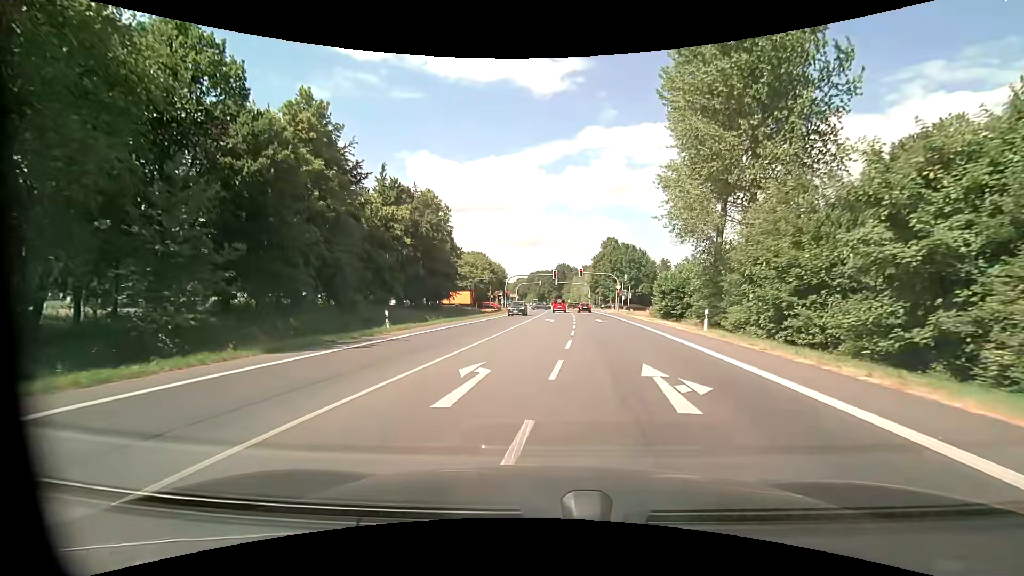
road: primary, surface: asphalt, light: Day
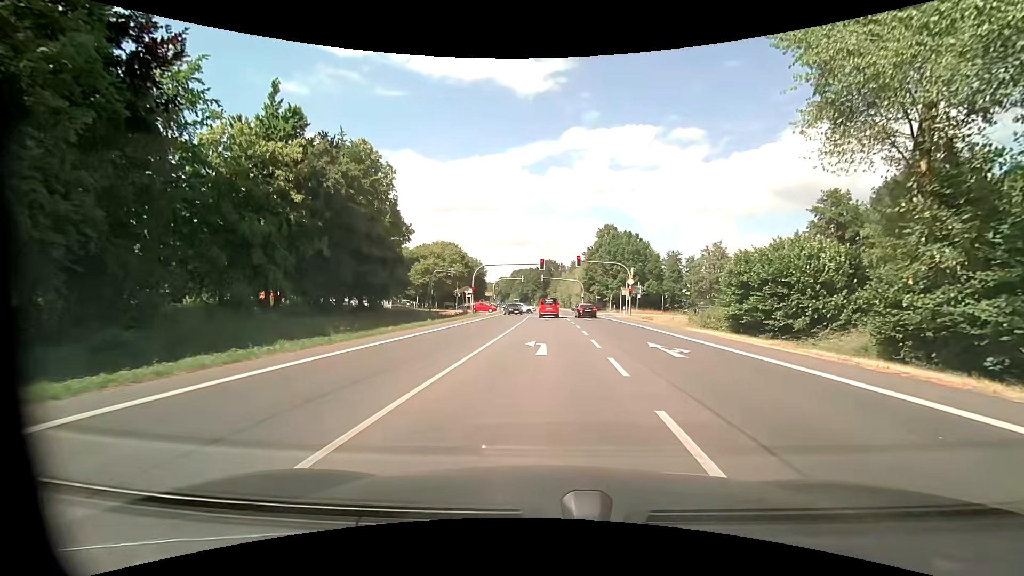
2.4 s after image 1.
(+0.1, +23.2) m; +1°
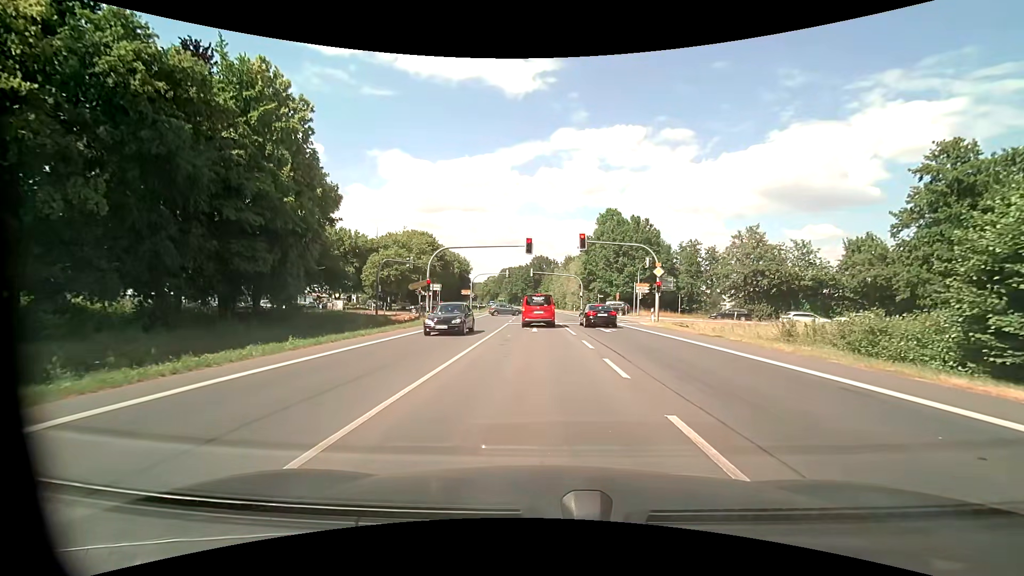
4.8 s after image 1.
(+0.4, +18.1) m; +2°
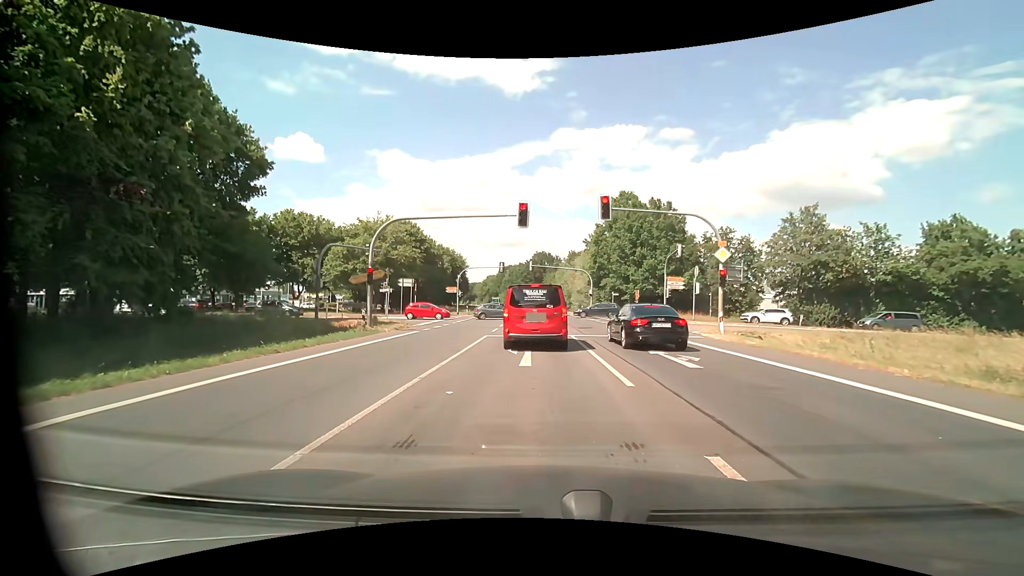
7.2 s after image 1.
(-0.1, +13.3) m; 0°
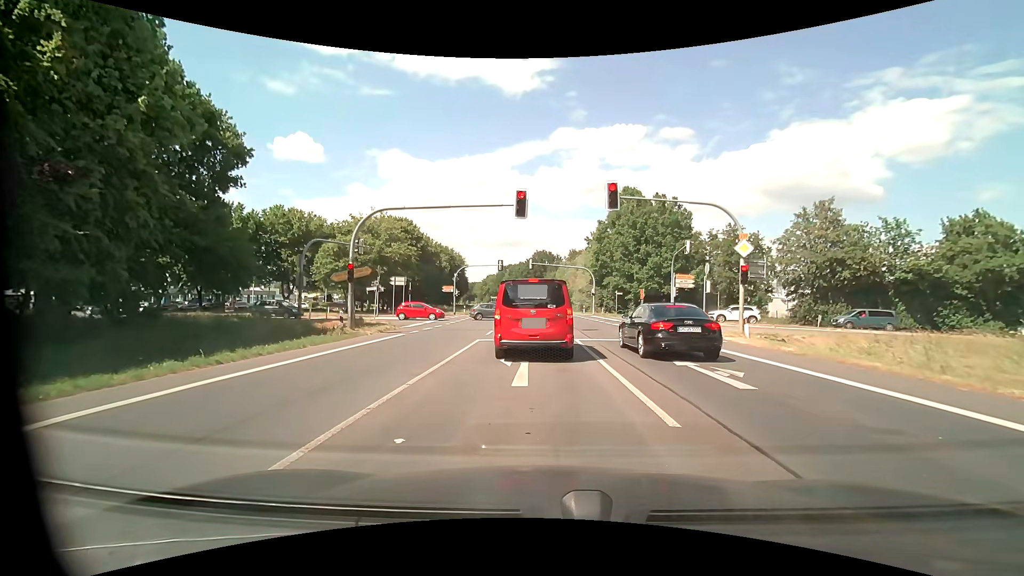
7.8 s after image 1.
(0.0, +2.6) m; +1°
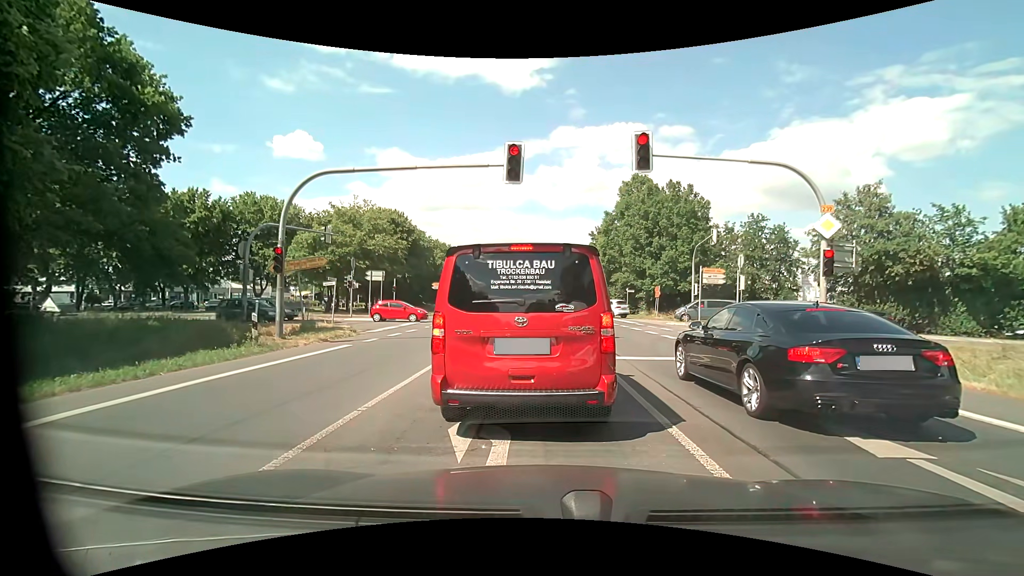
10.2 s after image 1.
(-0.1, +6.0) m; -2°
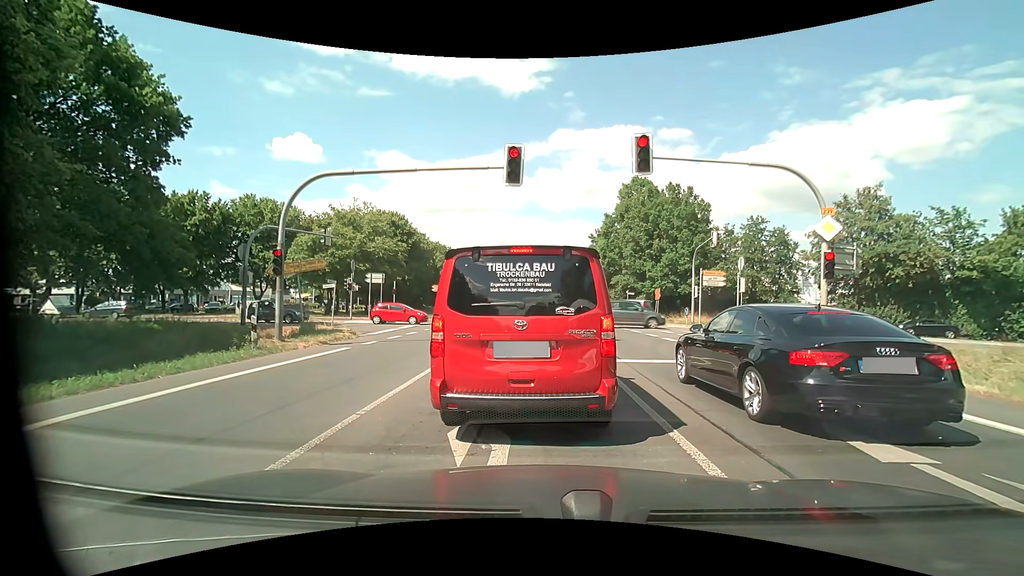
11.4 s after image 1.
(0.0, +0.1) m; 0°
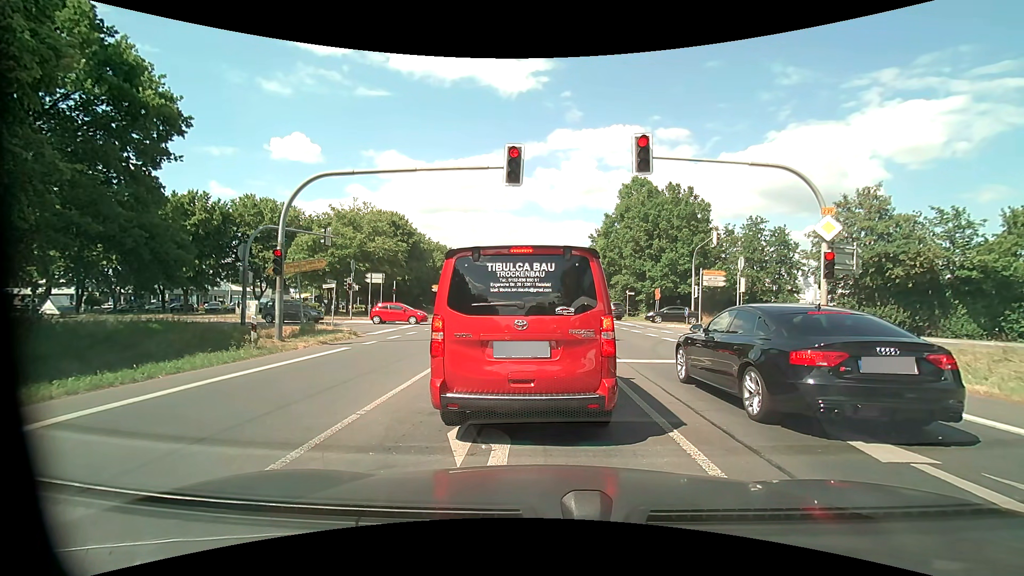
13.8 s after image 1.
(0.0, 0.0) m; 0°
